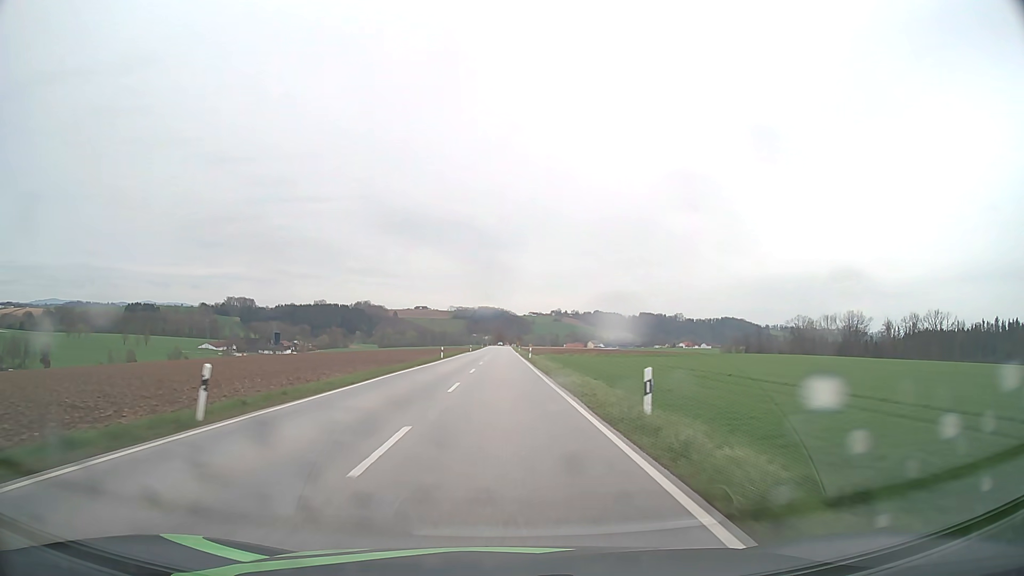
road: secondary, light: Day
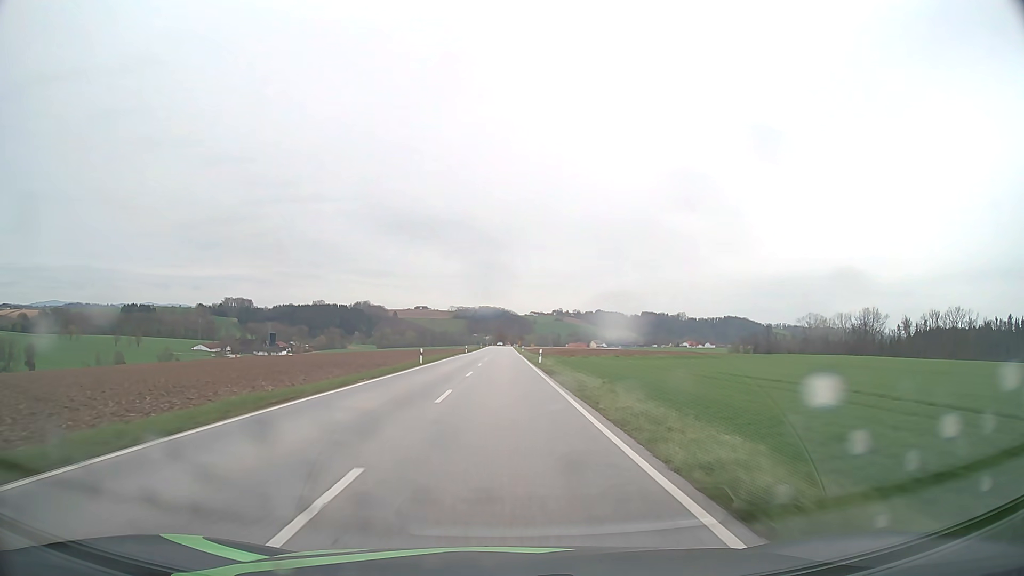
(0.0, +15.5) m; 0°
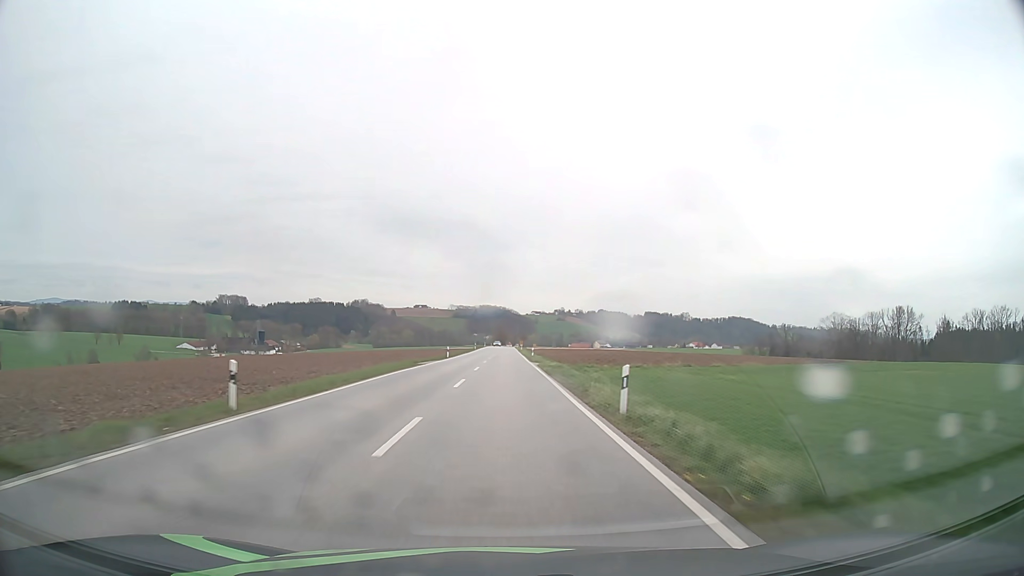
(-0.1, +31.2) m; 0°
(0, +10) (0, +20) (0, +30) (0, +40) (0, +50) (0, +60) (0, +70) (0, +80) (0, +90) (0, +100) m
